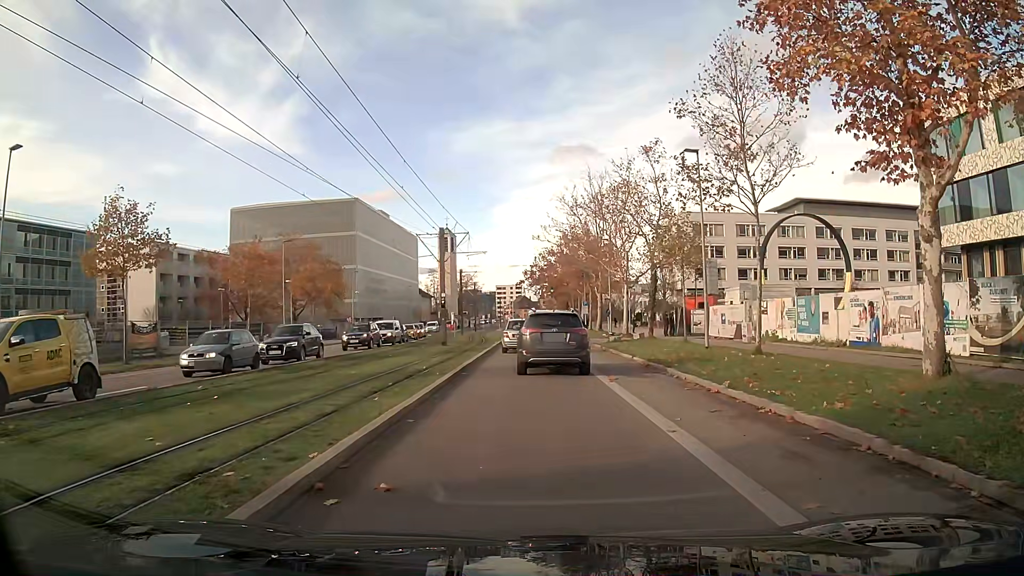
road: secondary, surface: asphalt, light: Day
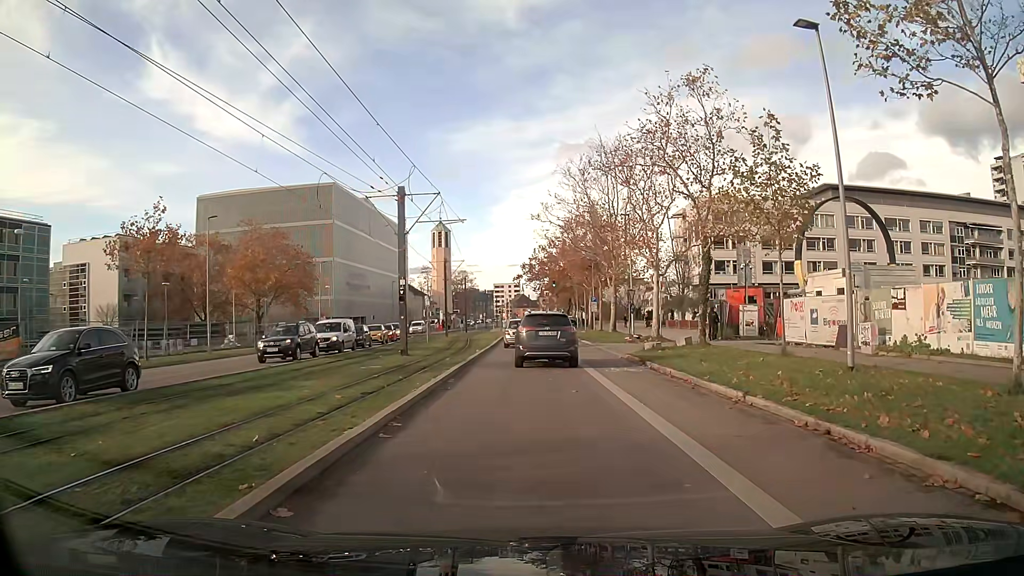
(0.0, +13.0) m; 0°
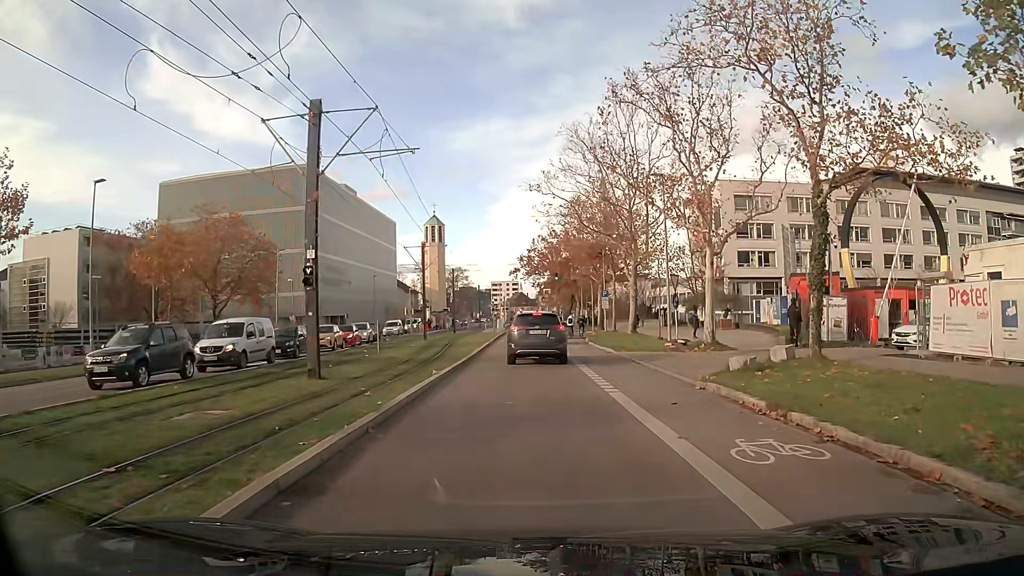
(0.0, +12.2) m; 0°
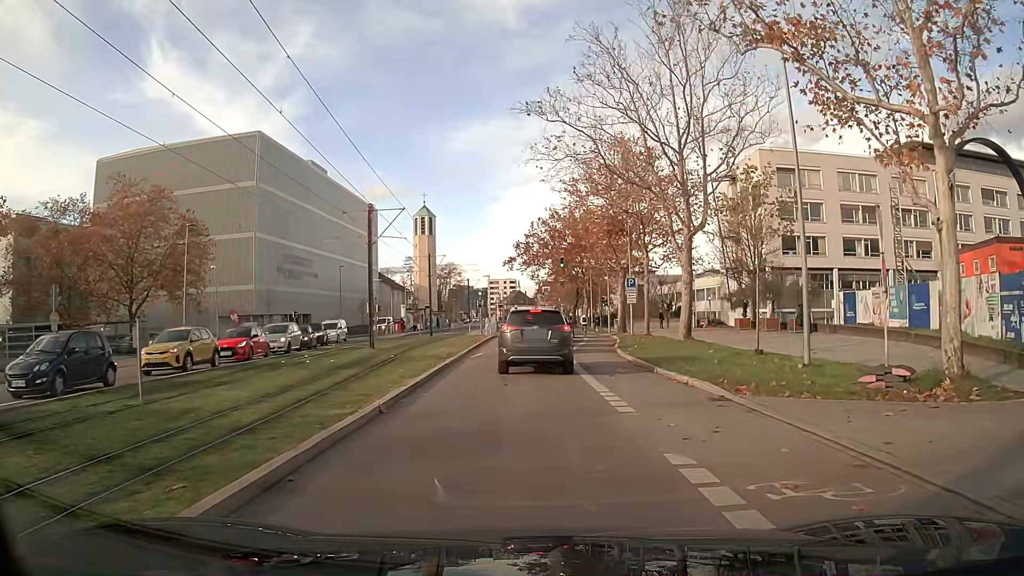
(0.0, +16.7) m; 0°
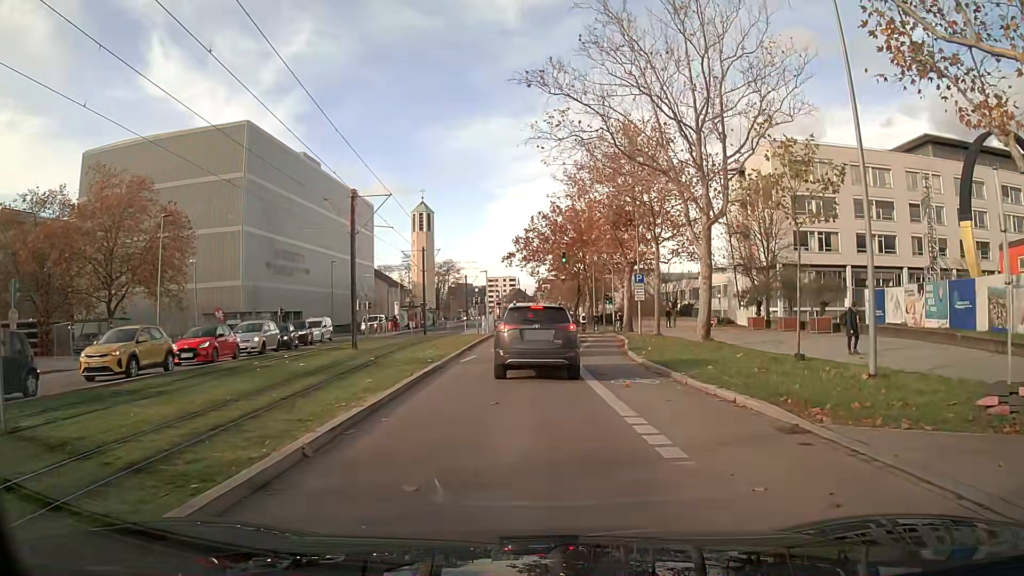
(0.0, +3.3) m; 0°
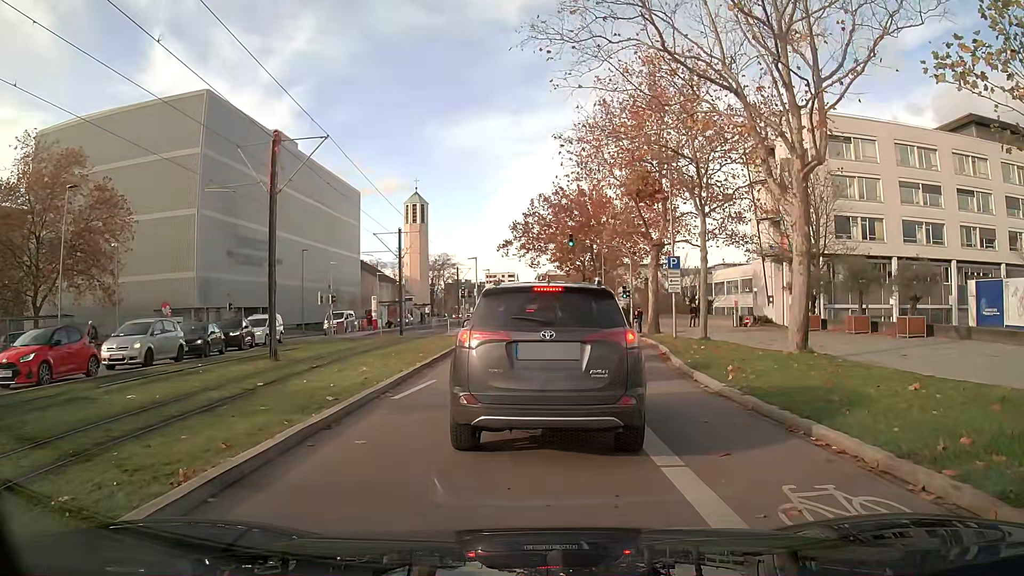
(0.0, +9.7) m; 0°
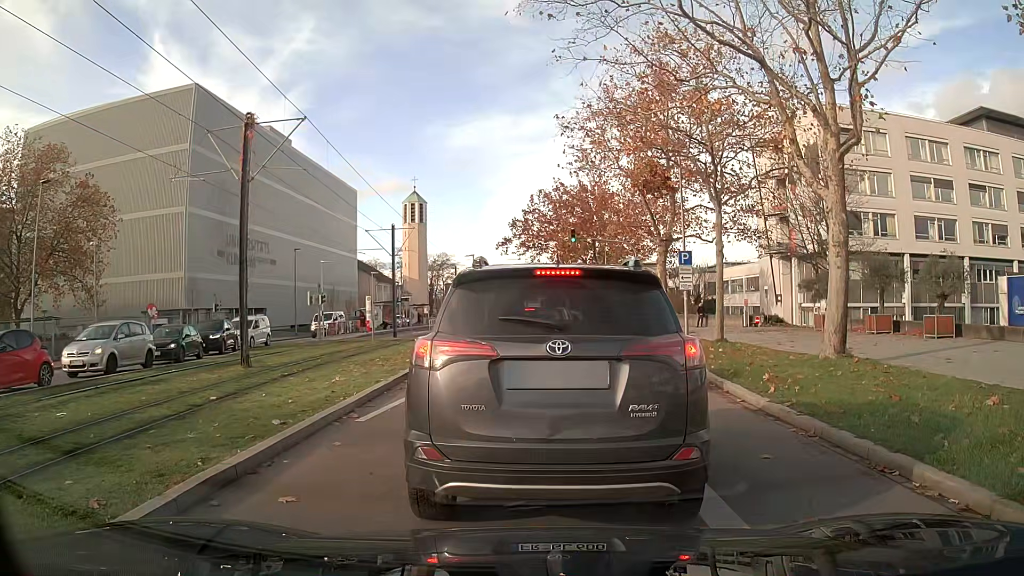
(0.0, +2.0) m; -1°
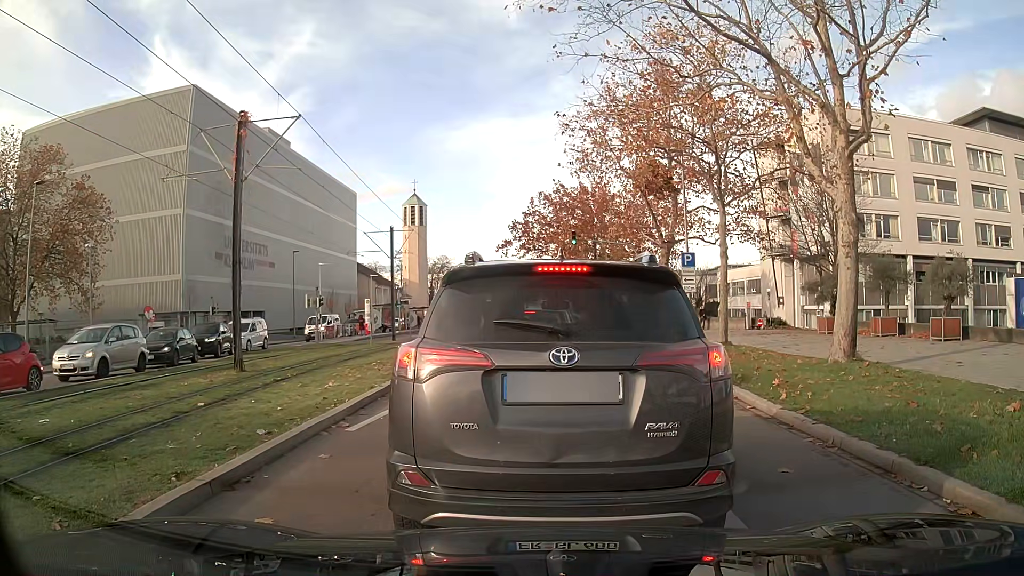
(0.0, +0.5) m; 0°
(0, +10) (+1, +20) (+2, +30) (+3, +40) (+3, +50) (+3, +60) (+3, +70) (+3, +80) (+4, +90) (+4, +100) m
